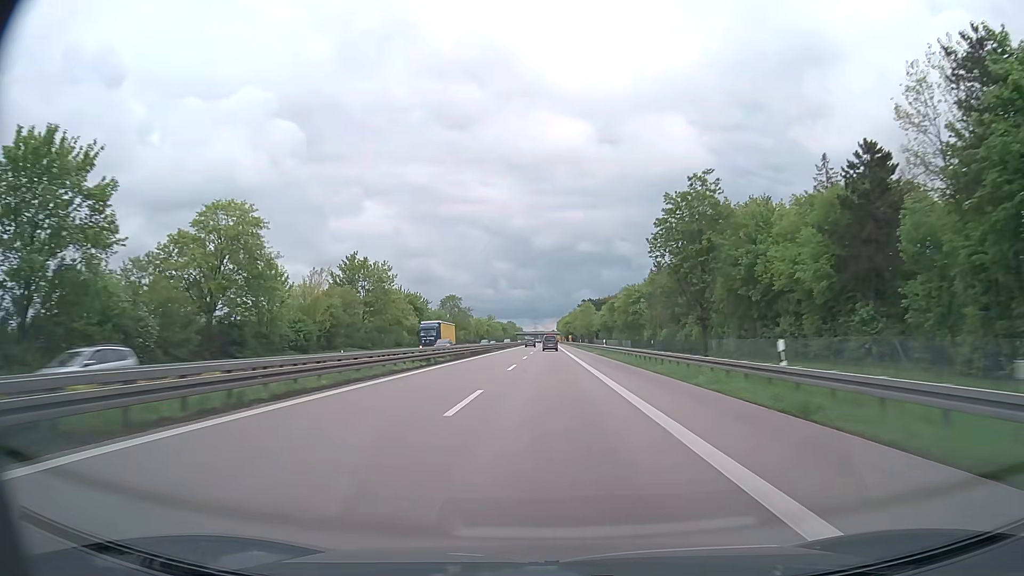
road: trunk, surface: asphalt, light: Day
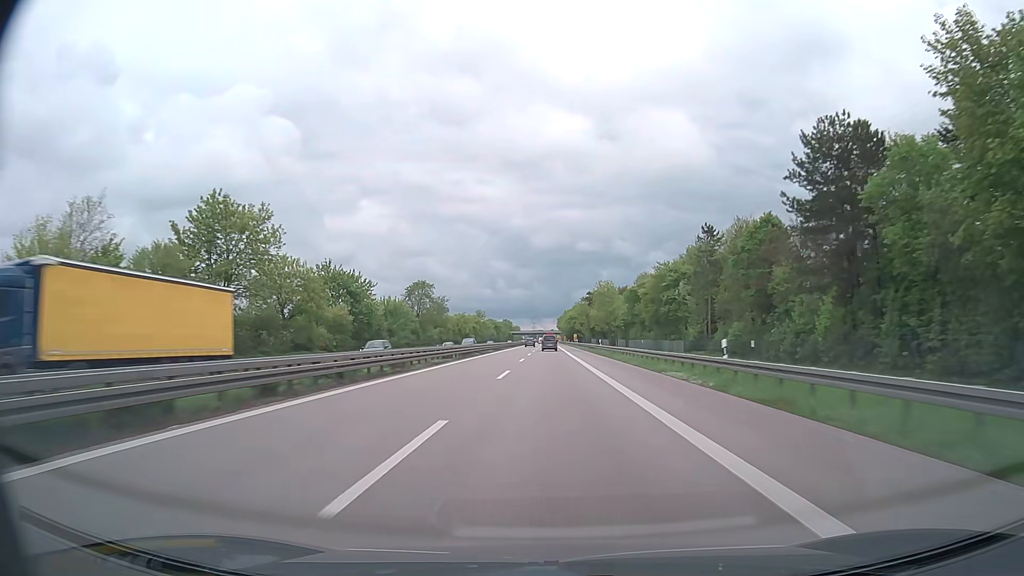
(-0.1, +42.7) m; 0°
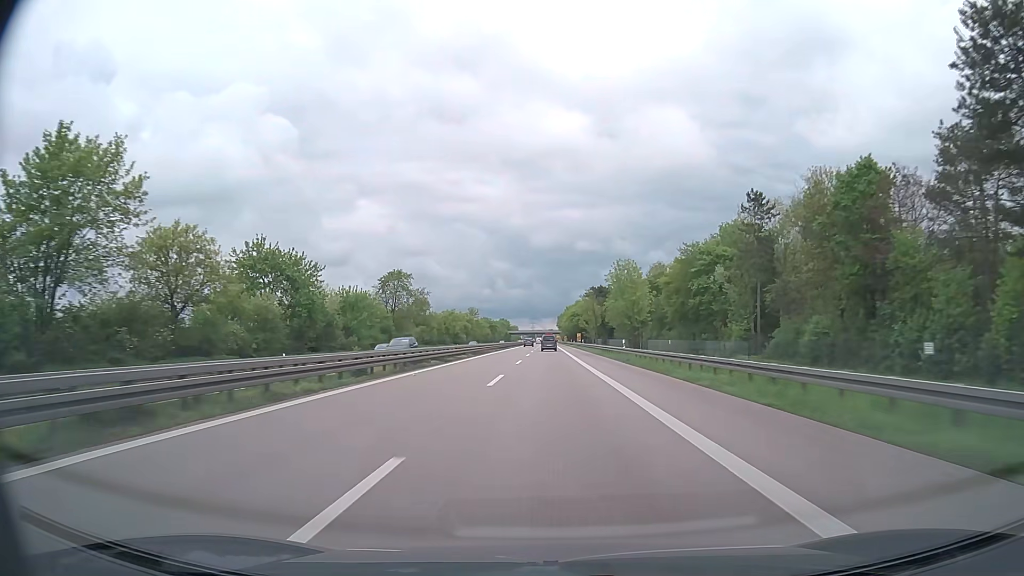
(0.0, +21.5) m; 0°
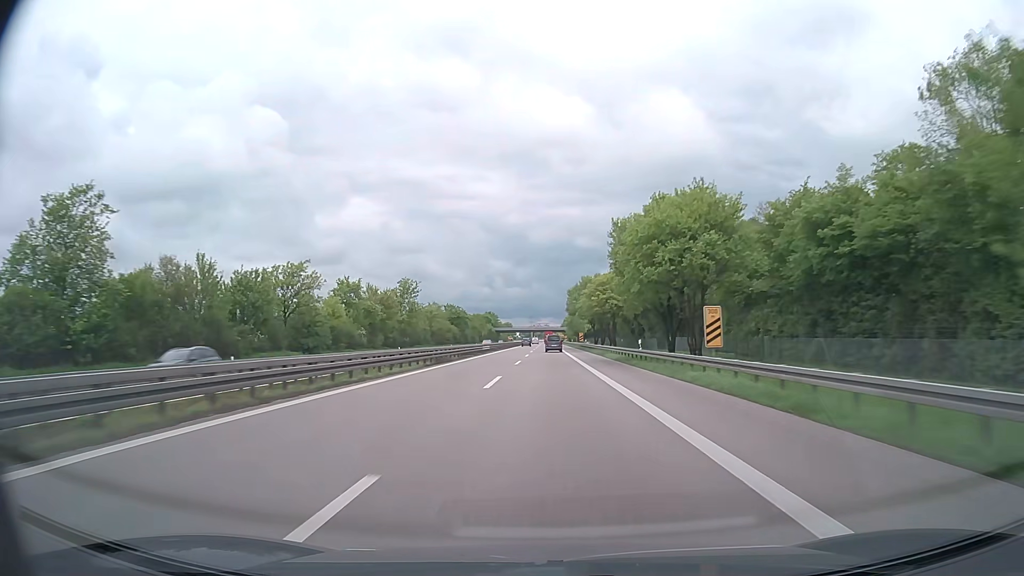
(+0.3, +109.0) m; 0°
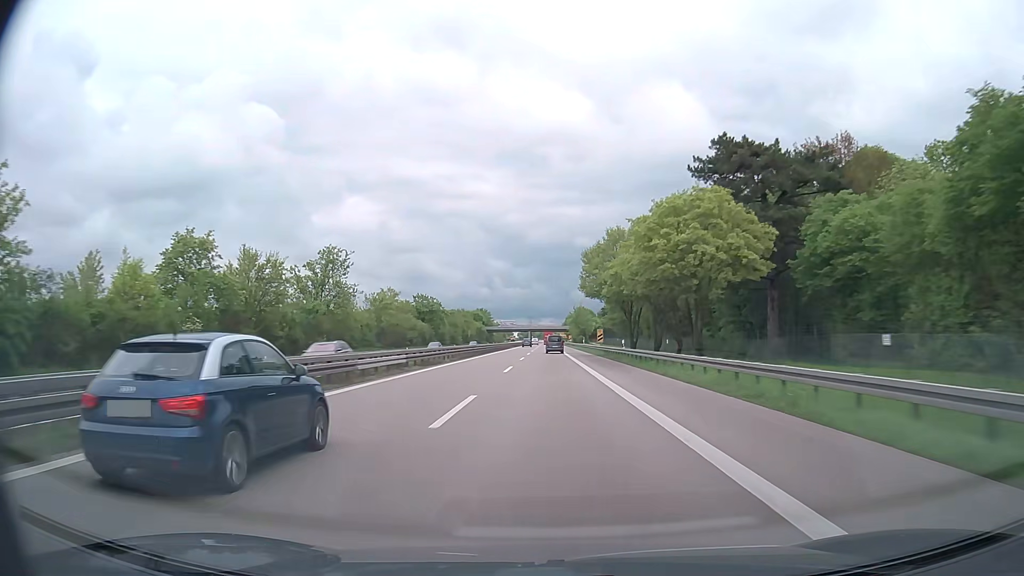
(0.0, +44.3) m; 0°
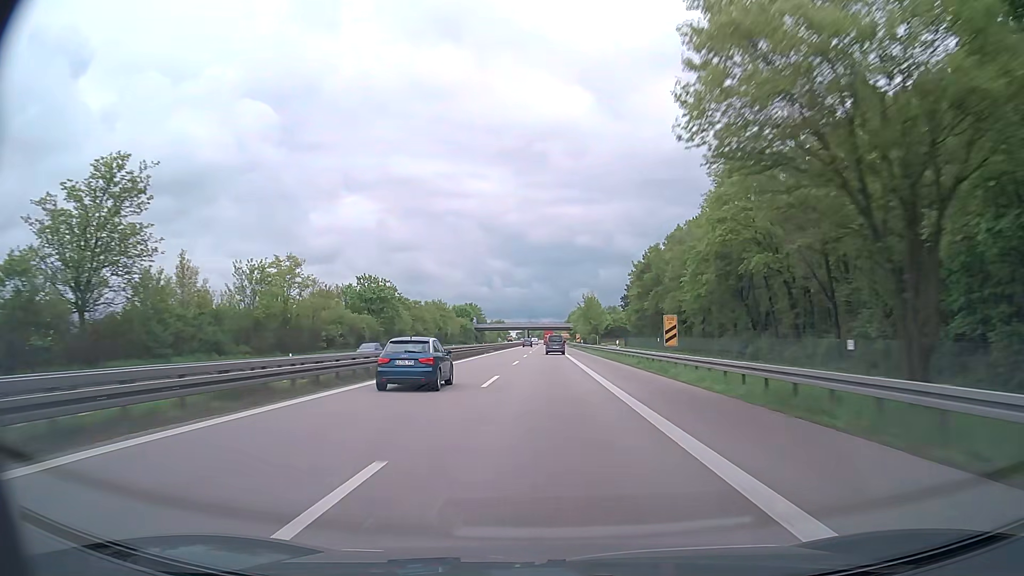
(0.0, +44.9) m; 0°
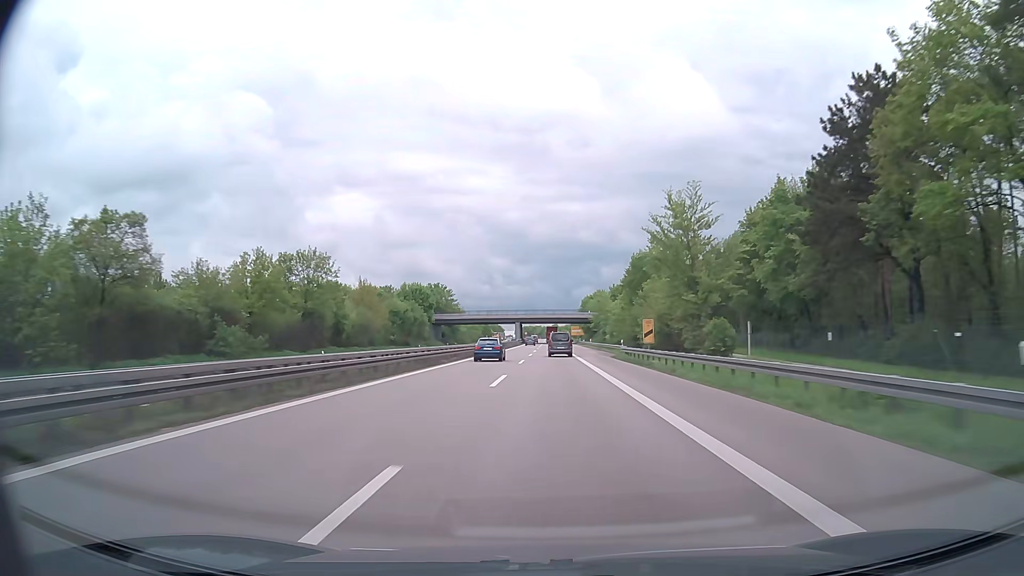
(-0.4, +90.2) m; 0°
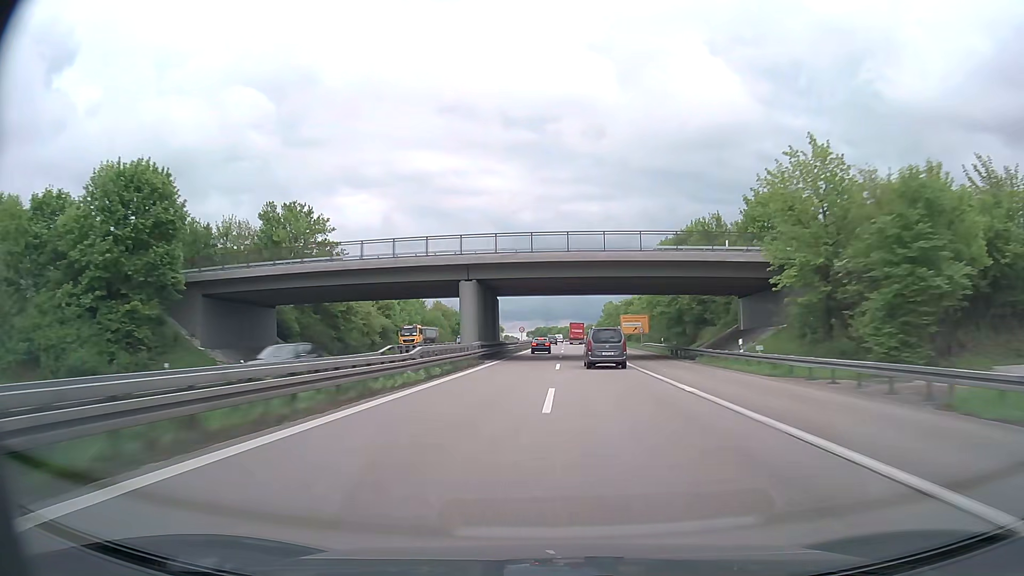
(-0.7, +114.7) m; -1°
(0, +10) (0, +20) (0, +30) (0, +40) (0, +50) (0, +60) (0, +70) (0, +80) (0, +90) (0, +100) m
